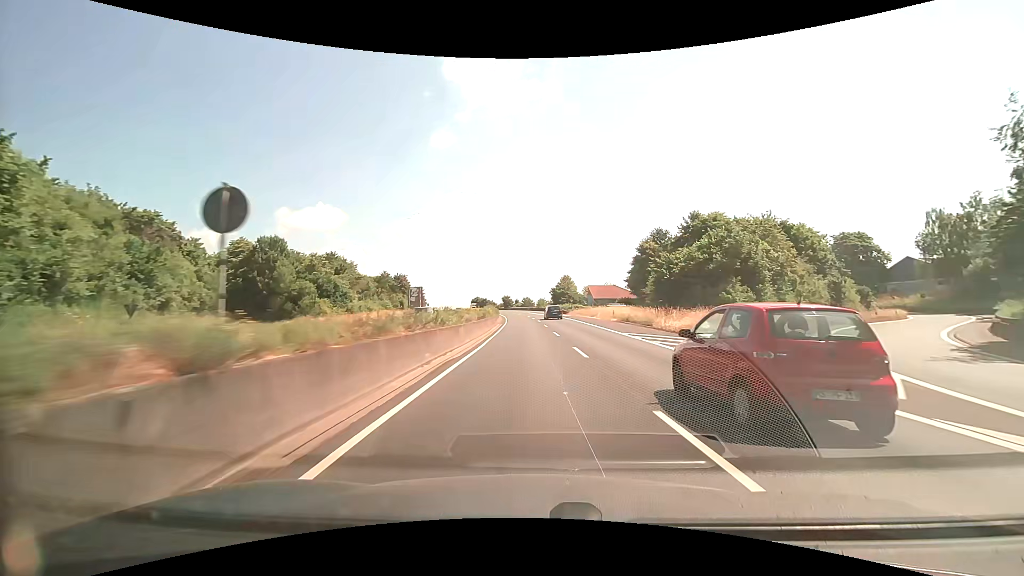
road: trunk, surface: asphalt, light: Day
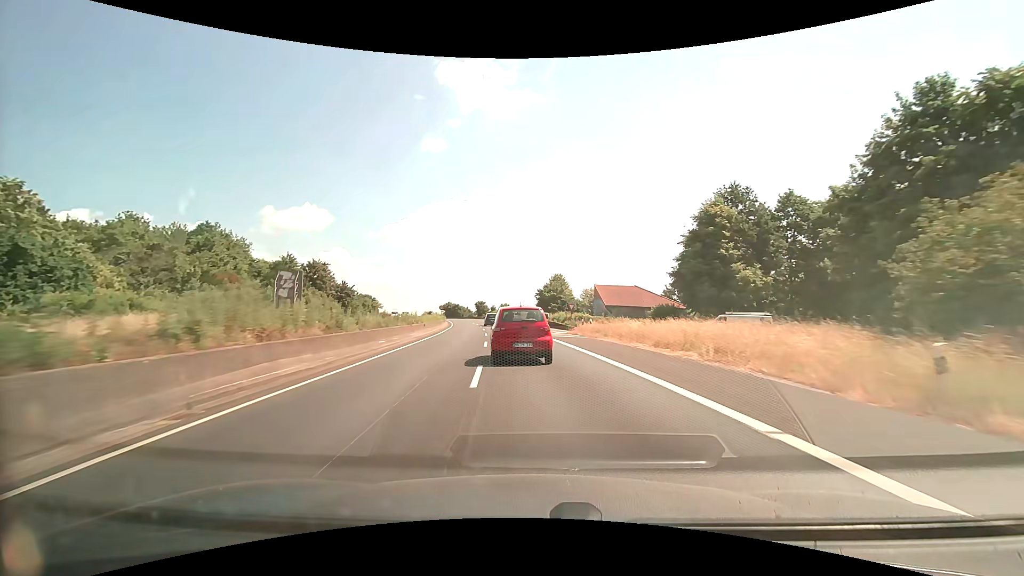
(+1.4, +42.4) m; +2°
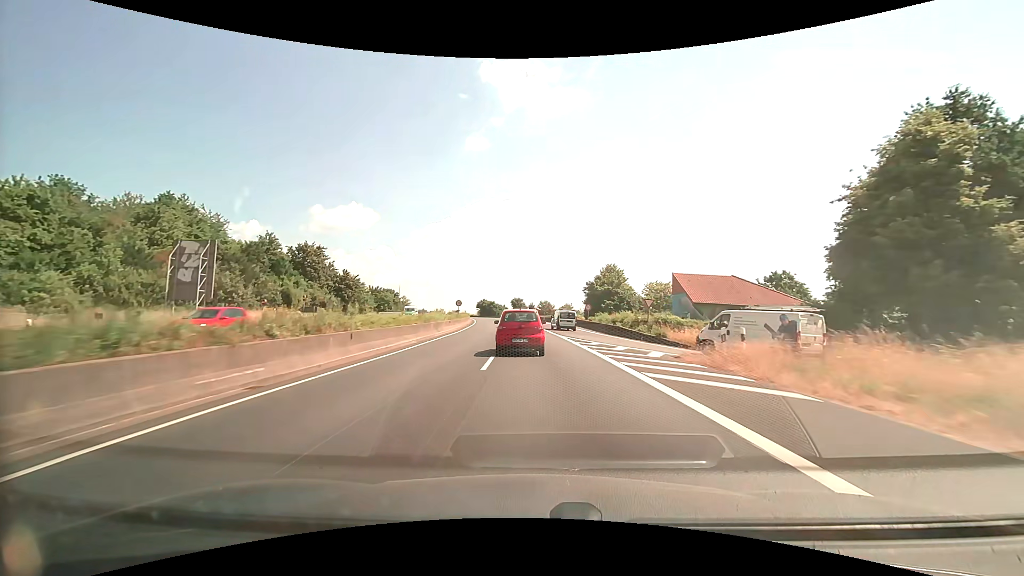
(-0.8, +21.1) m; -5°
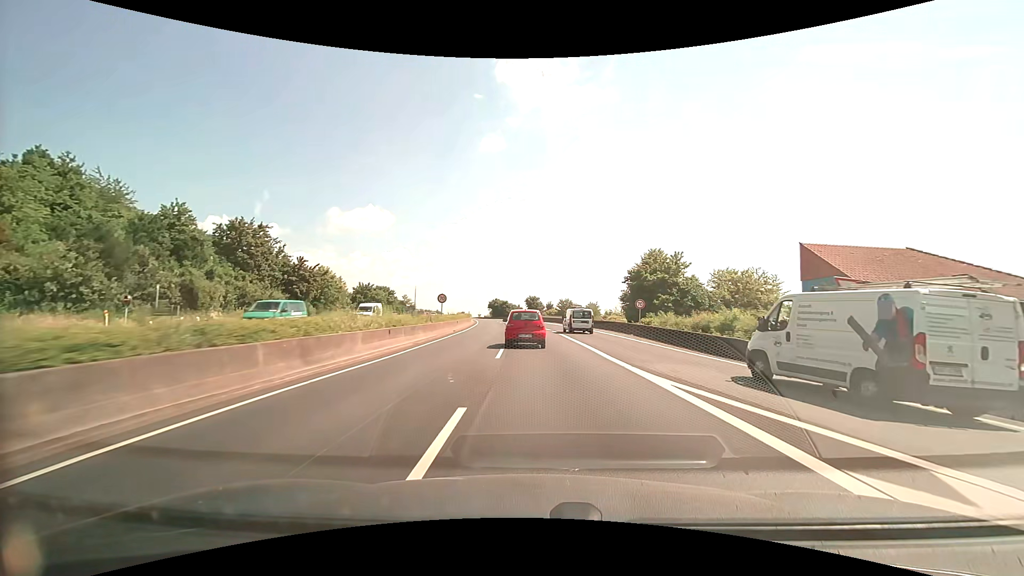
(-0.5, +21.2) m; -2°
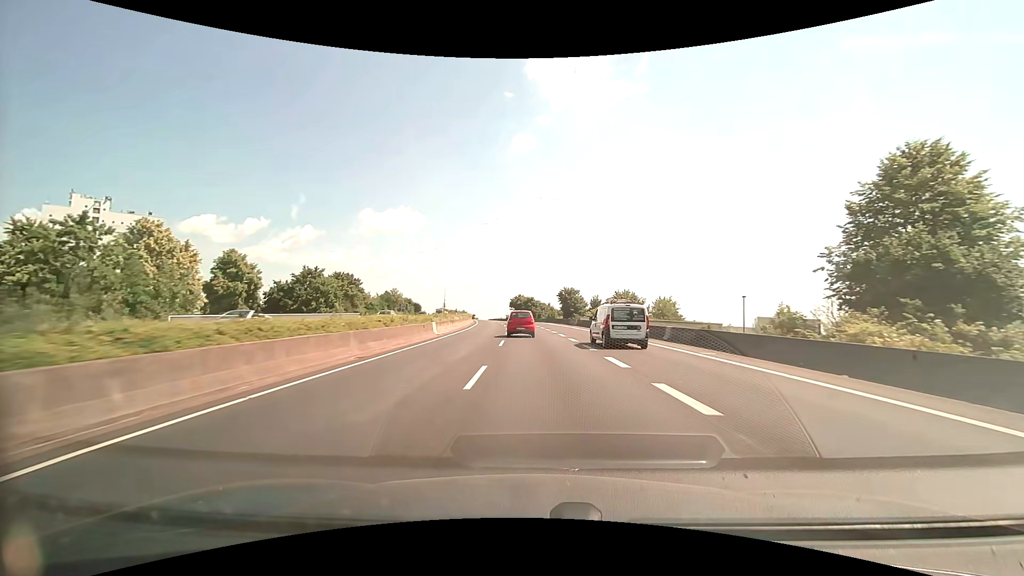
(-1.0, +42.7) m; -4°
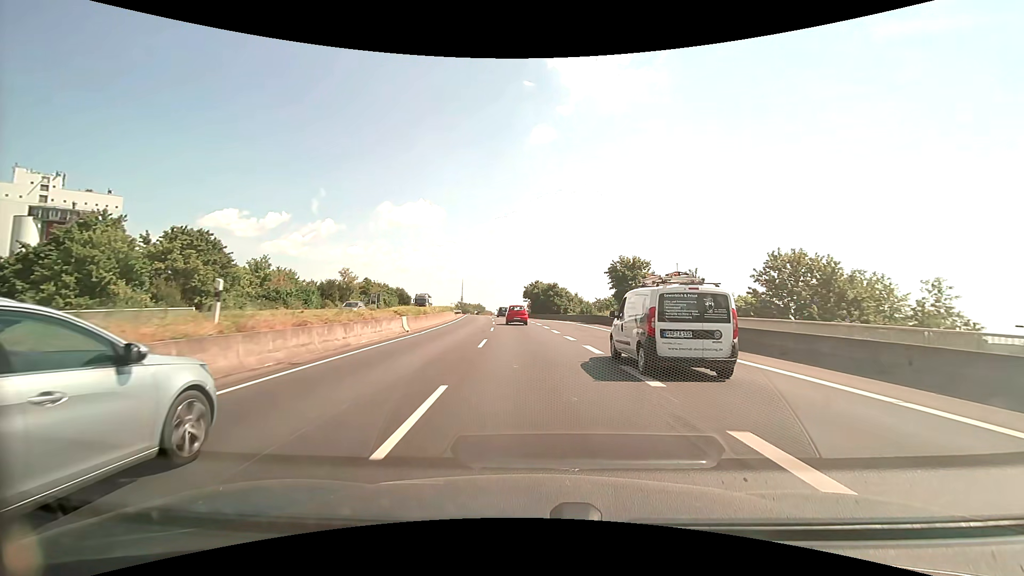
(-0.8, +40.3) m; -2°
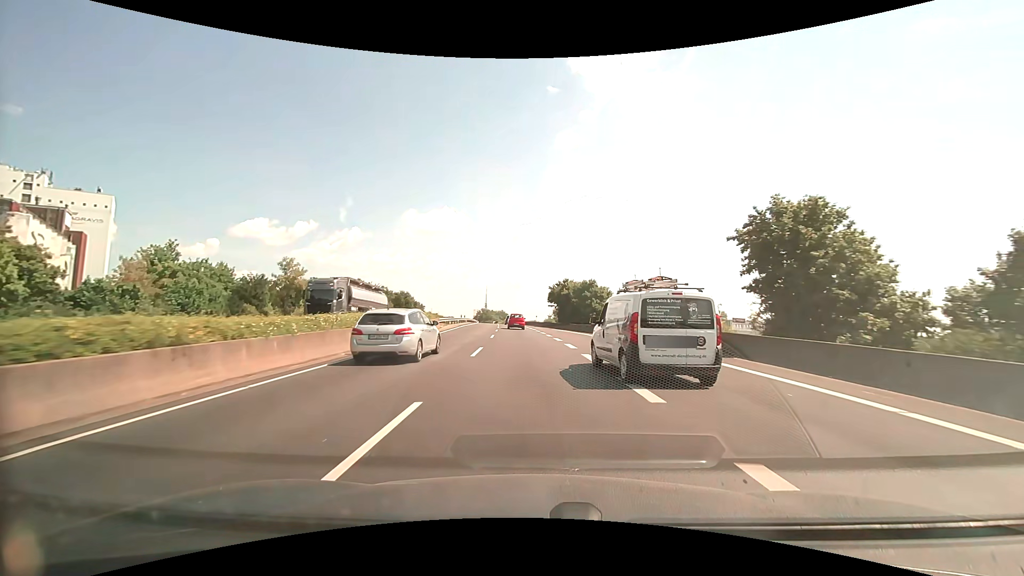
(-0.7, +25.3) m; -3°
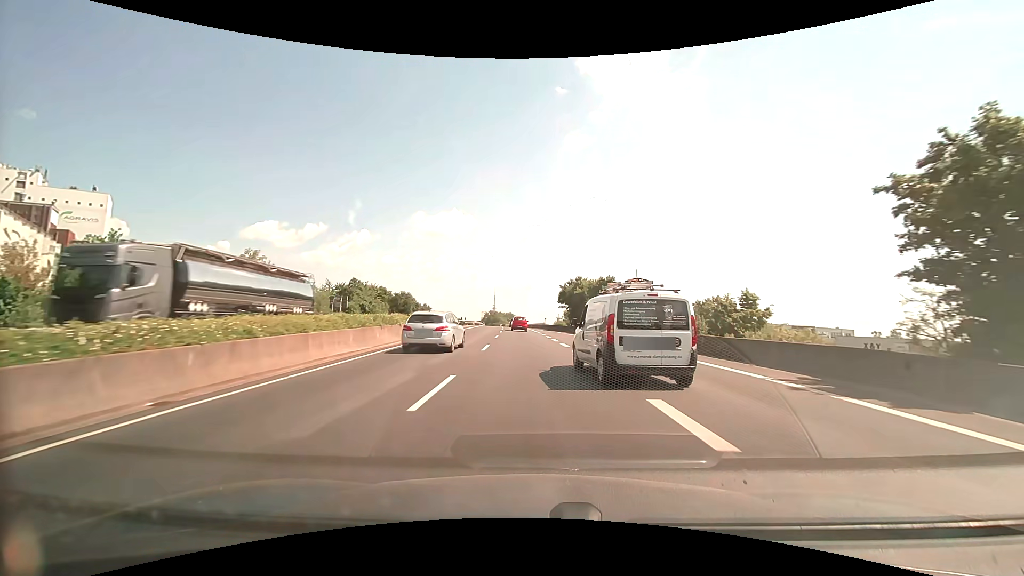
(-0.1, +8.7) m; -1°
(0, +10) (0, +20) (-1, +30) (-1, +40) (-2, +50) (-2, +60) (-3, +70) (-3, +80) (-4, +90) (-5, +100) m
